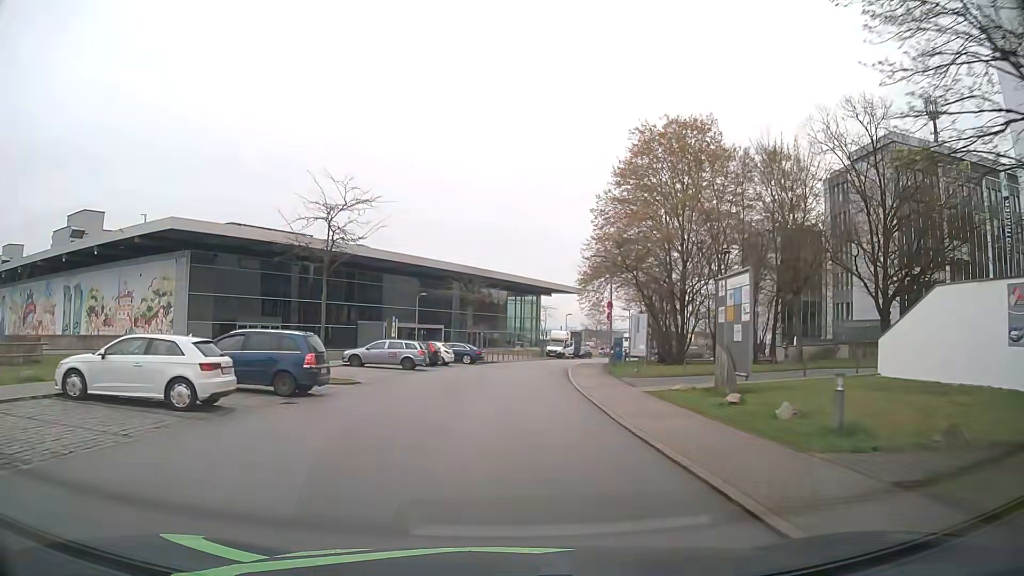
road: residential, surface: asphalt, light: Day
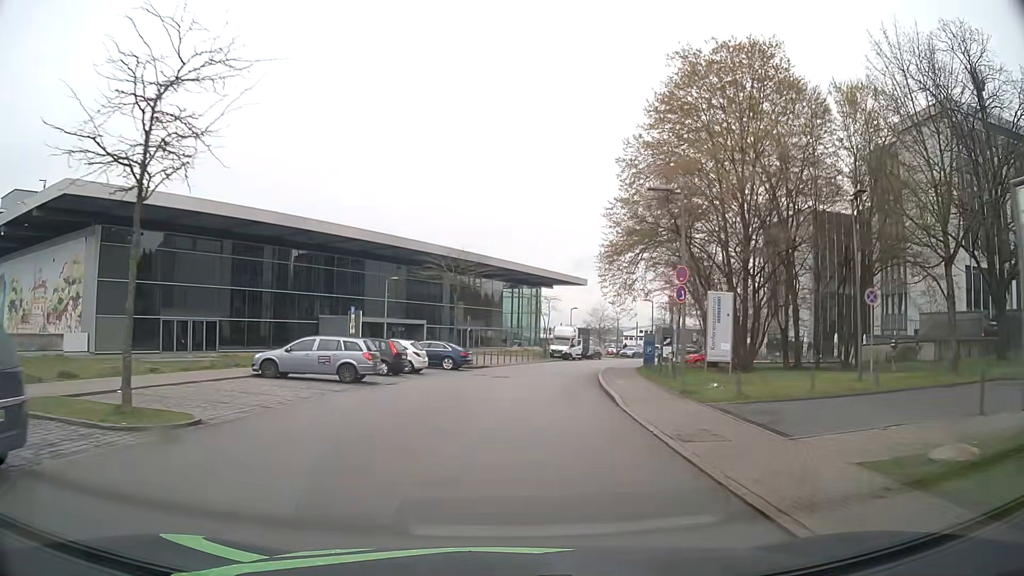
(0.0, +12.4) m; 0°
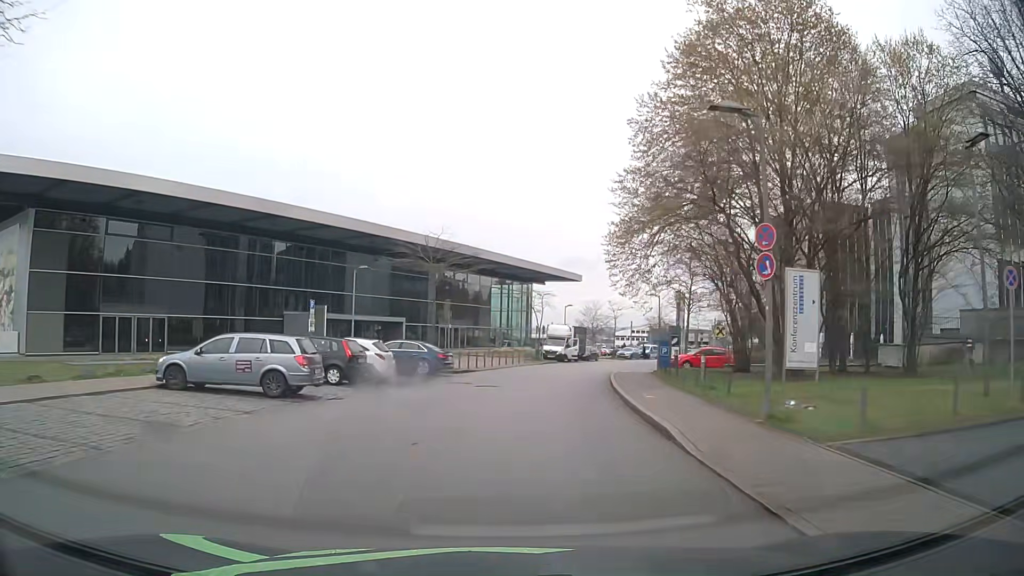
(0.0, +6.2) m; +1°
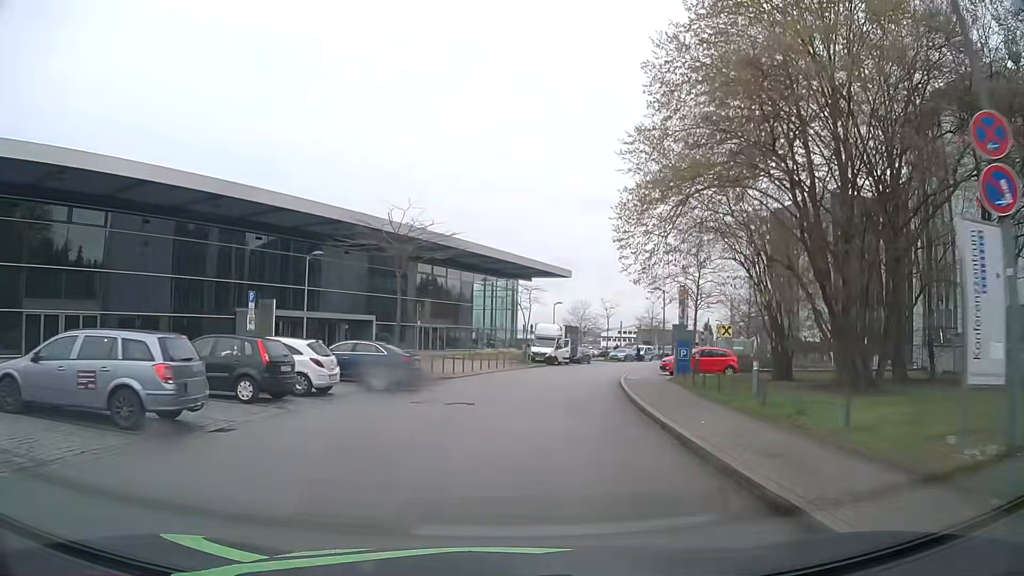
(0.0, +6.1) m; +1°
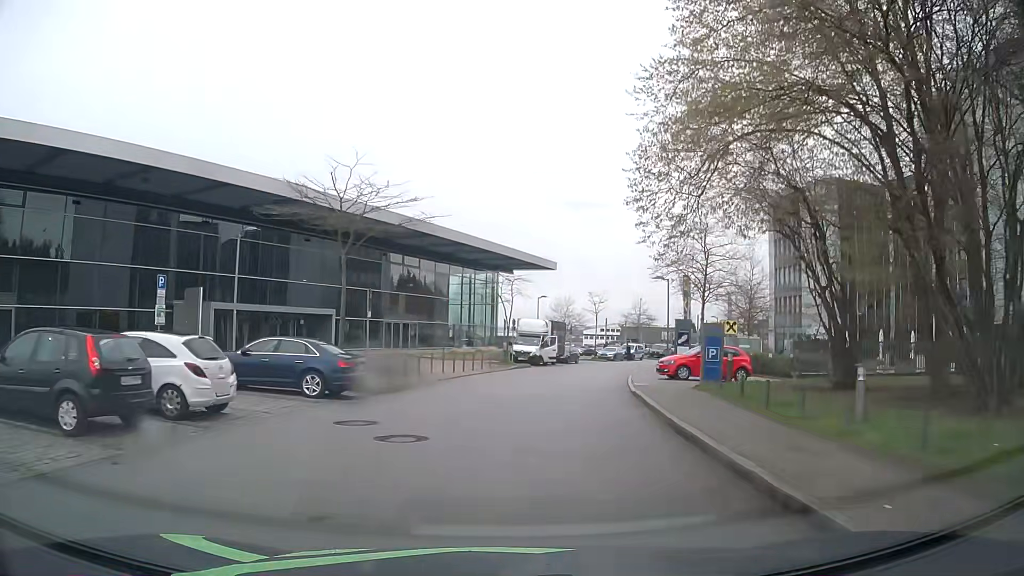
(+0.1, +6.0) m; +2°
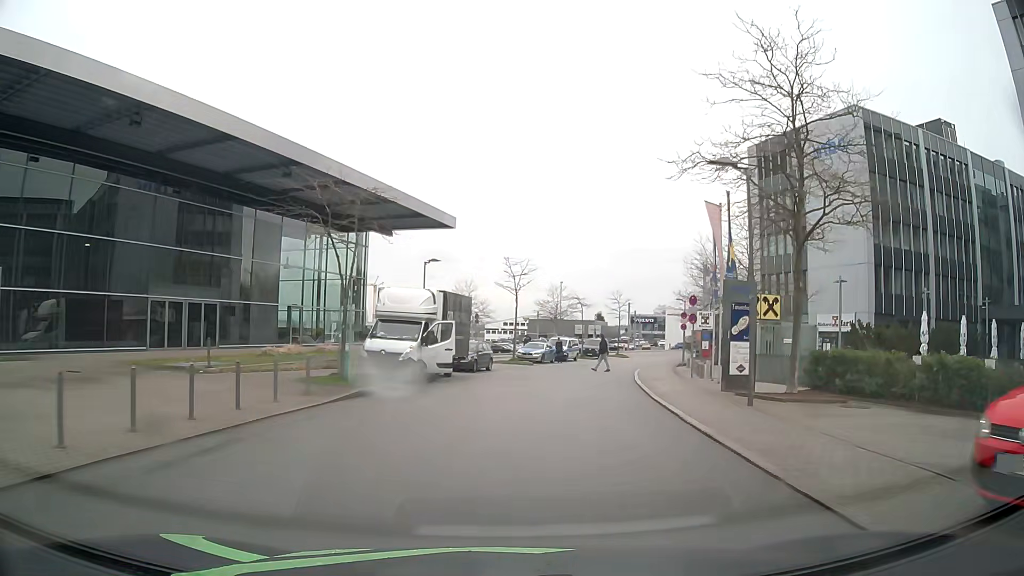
(+1.6, +23.5) m; +8°
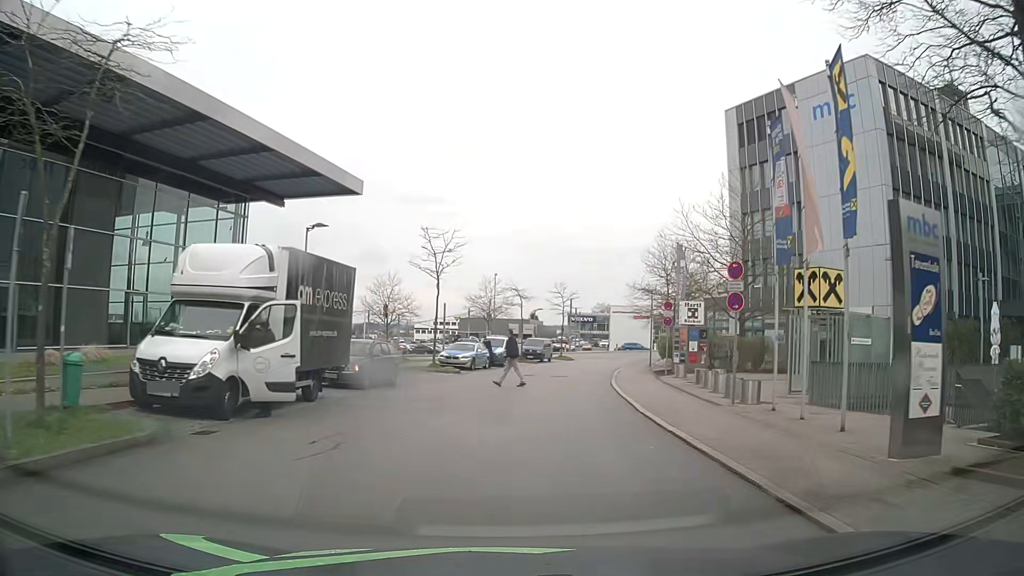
(+0.6, +11.1) m; +8°
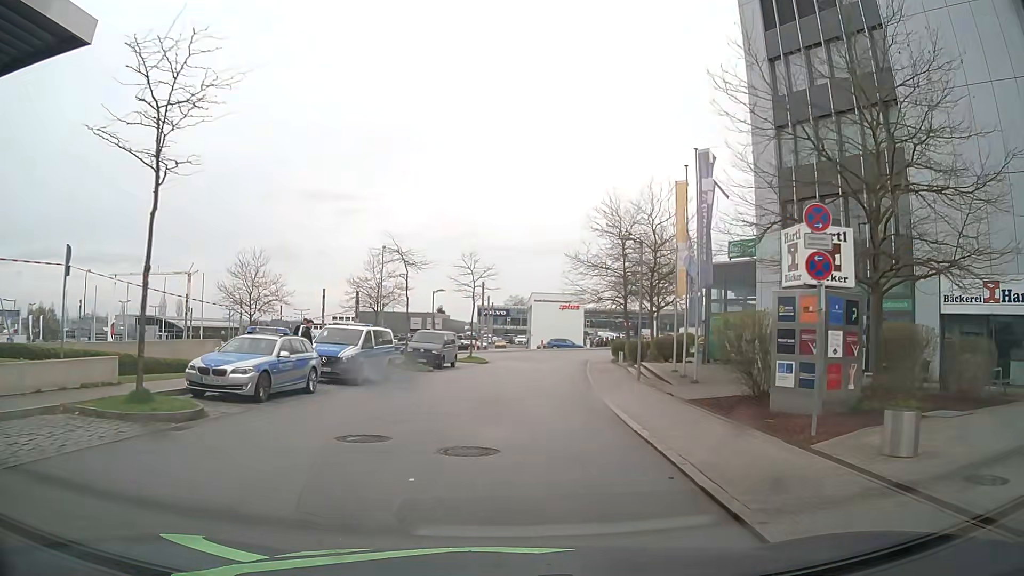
(+0.9, +20.7) m; +6°
